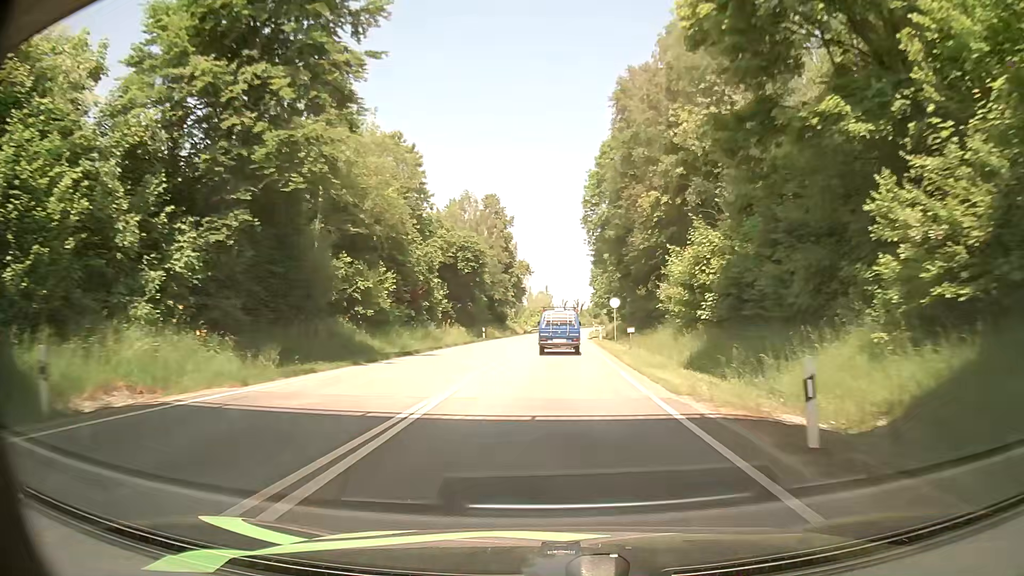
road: primary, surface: asphalt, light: Day
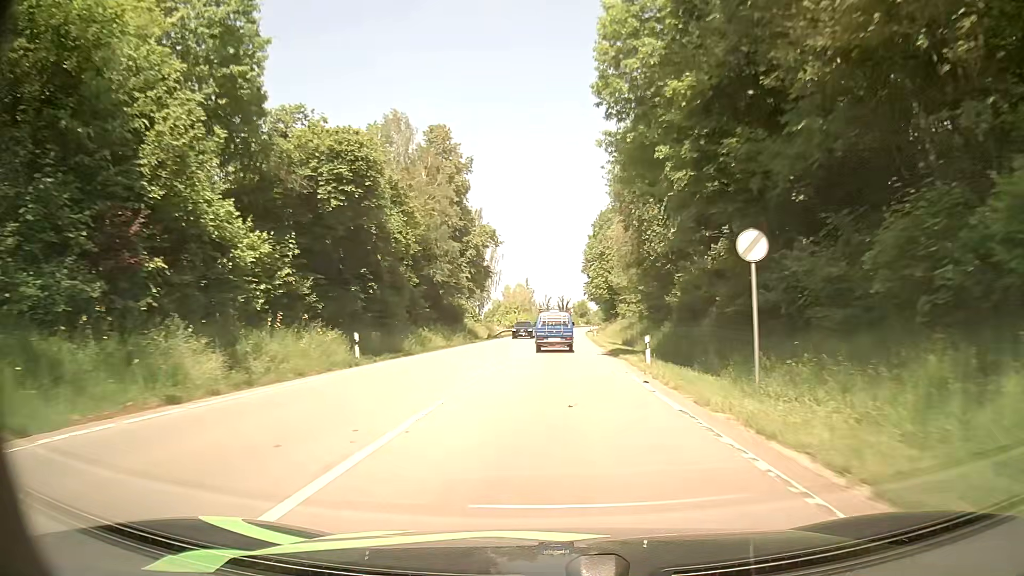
(+0.1, +34.9) m; +1°
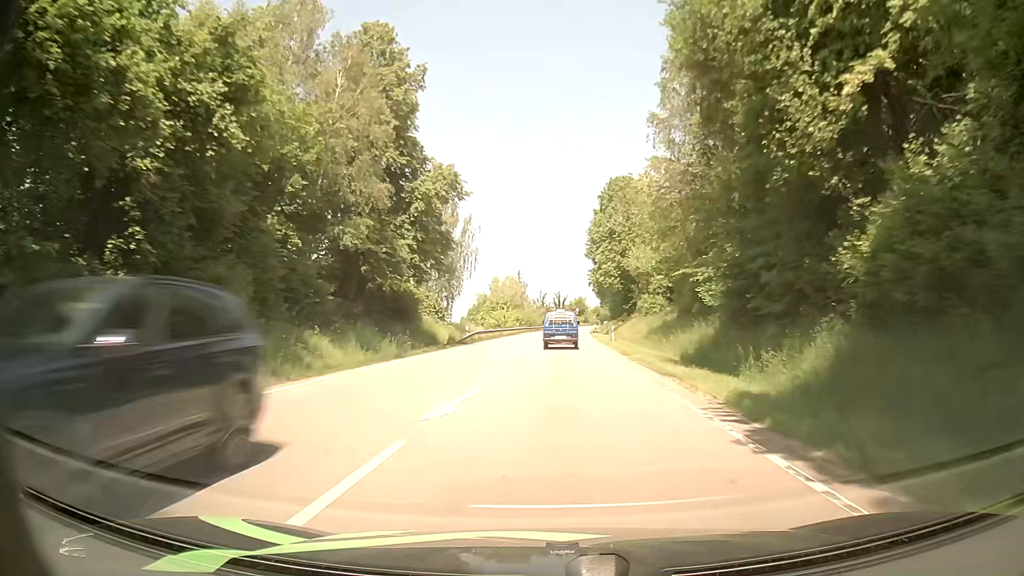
(+0.1, +23.1) m; 0°
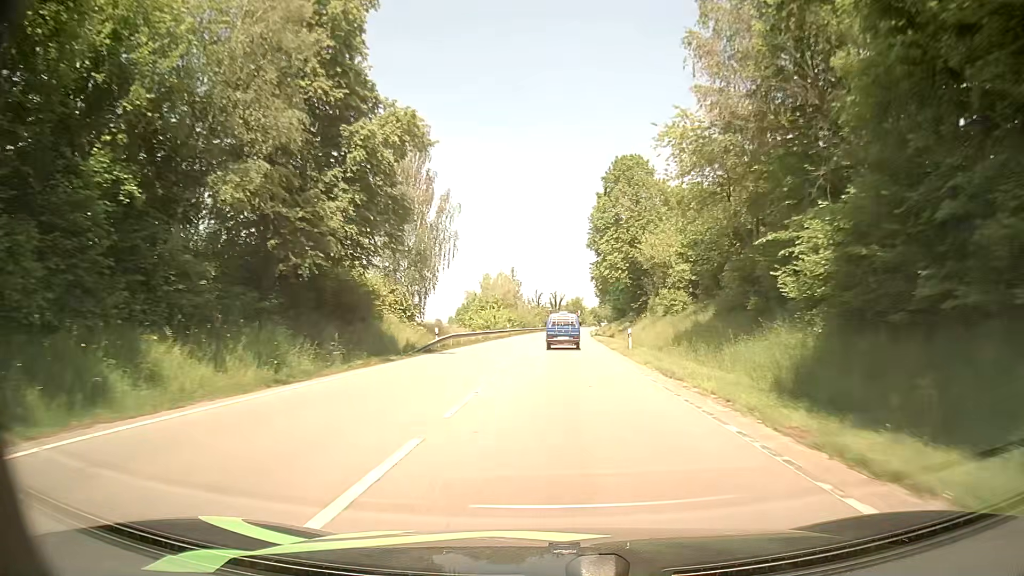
(0.0, +11.5) m; 0°
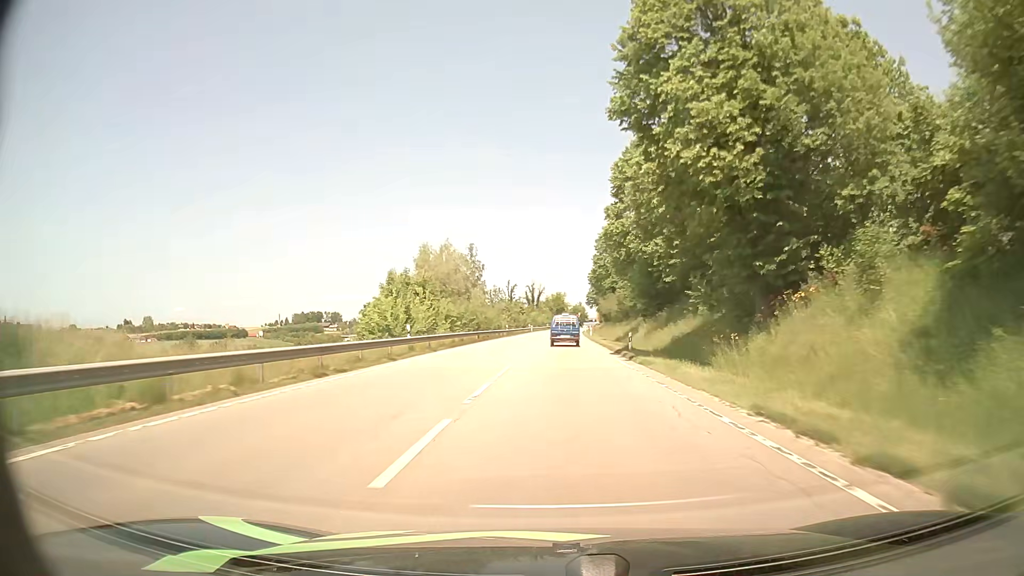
(+0.9, +46.2) m; +2°
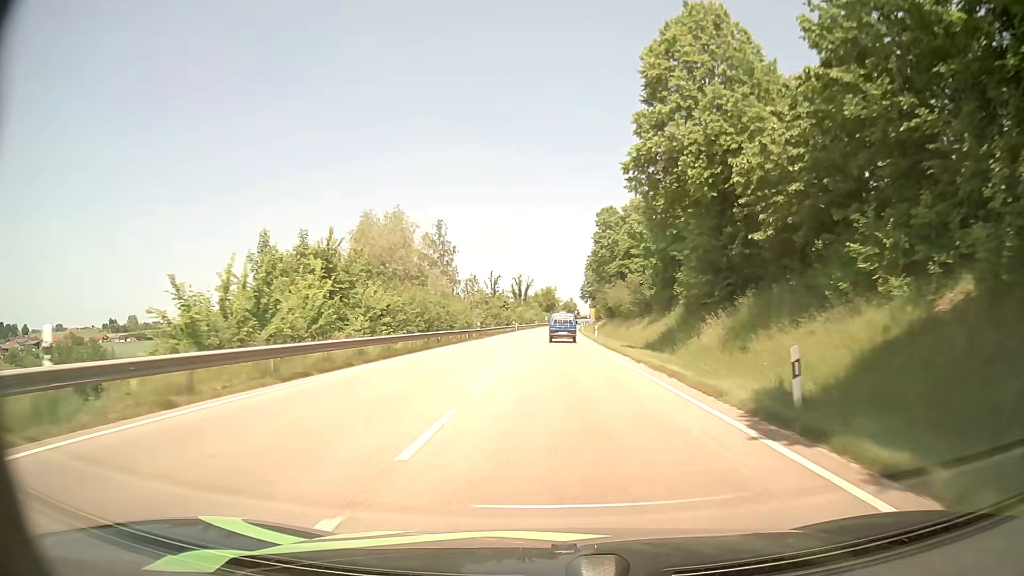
(+0.1, +23.1) m; +1°
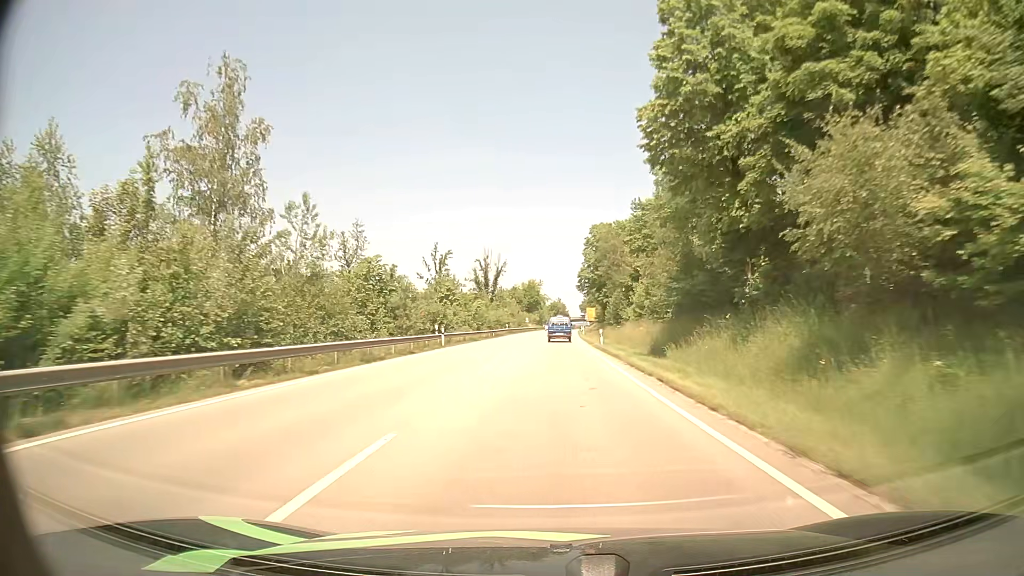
(+0.7, +58.0) m; +1°
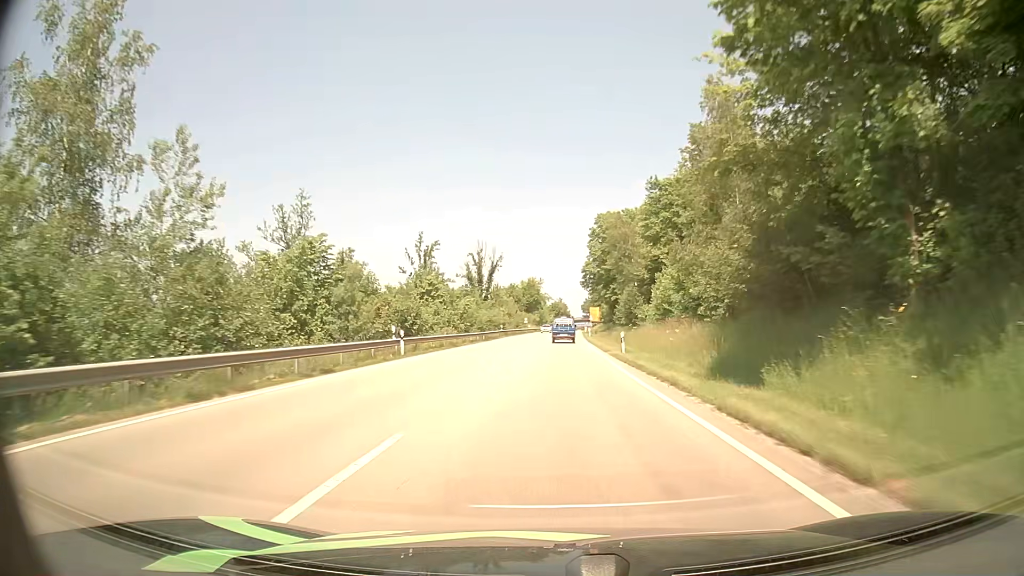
(0.0, +11.9) m; 0°
(0, +10) (0, +20) (0, +30) (0, +40) (0, +50) (0, +60) (+1, +70) (+1, +80) (+1, +90) (+2, +100) m
